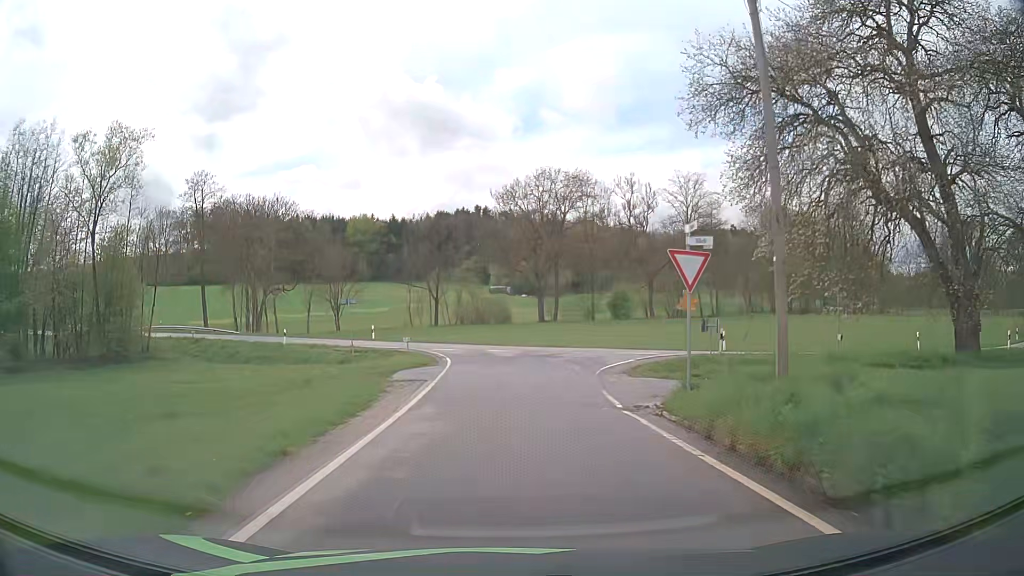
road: tertiary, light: Day
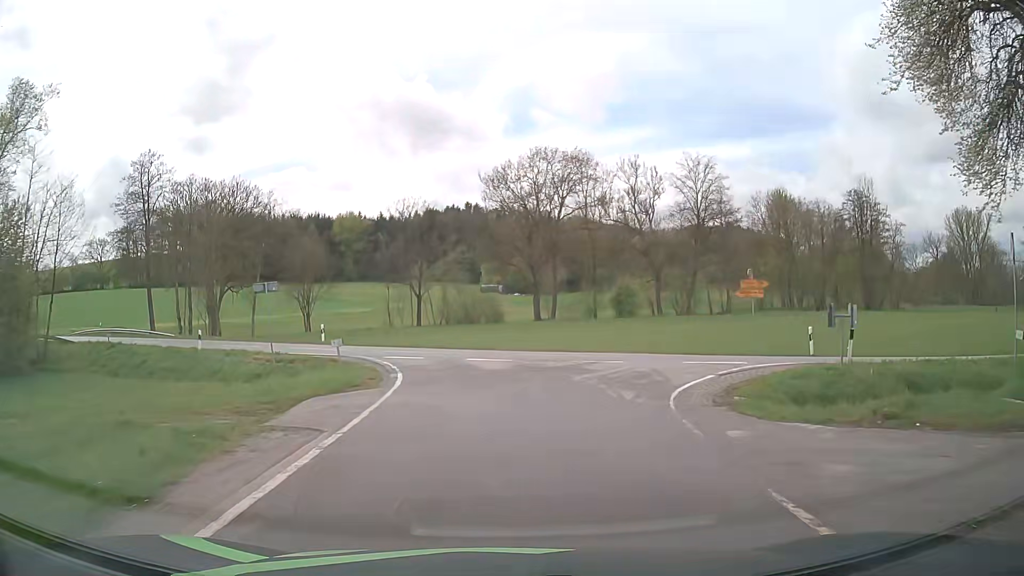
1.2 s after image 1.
(+0.1, +10.5) m; +2°
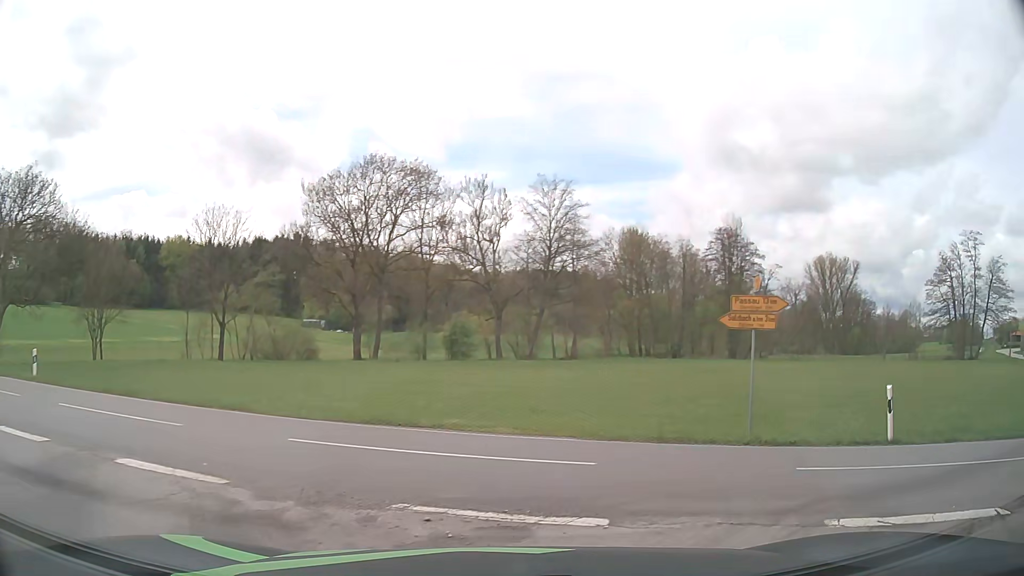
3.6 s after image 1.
(+0.4, +12.3) m; +16°
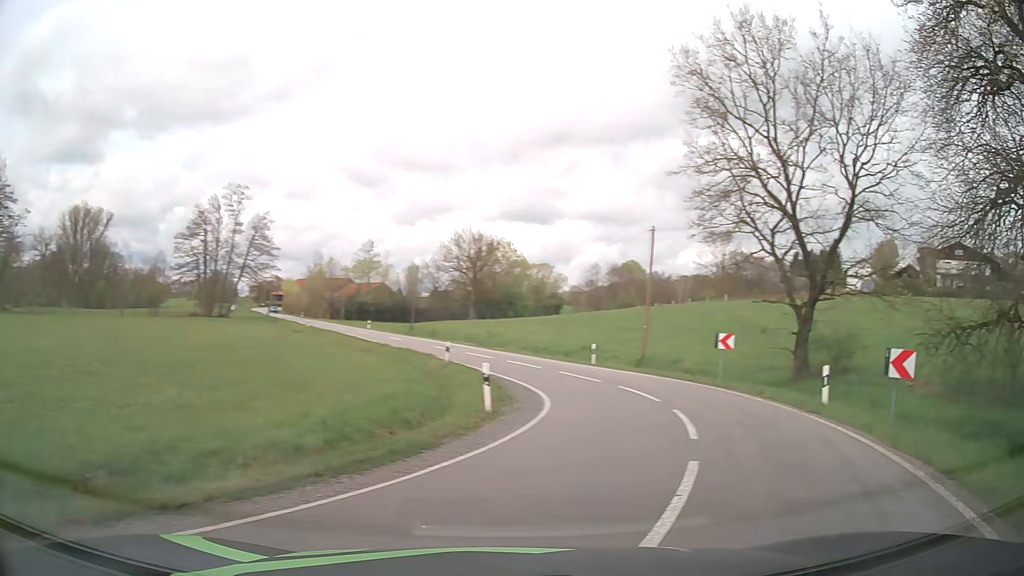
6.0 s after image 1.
(+3.7, +6.8) m; +64°
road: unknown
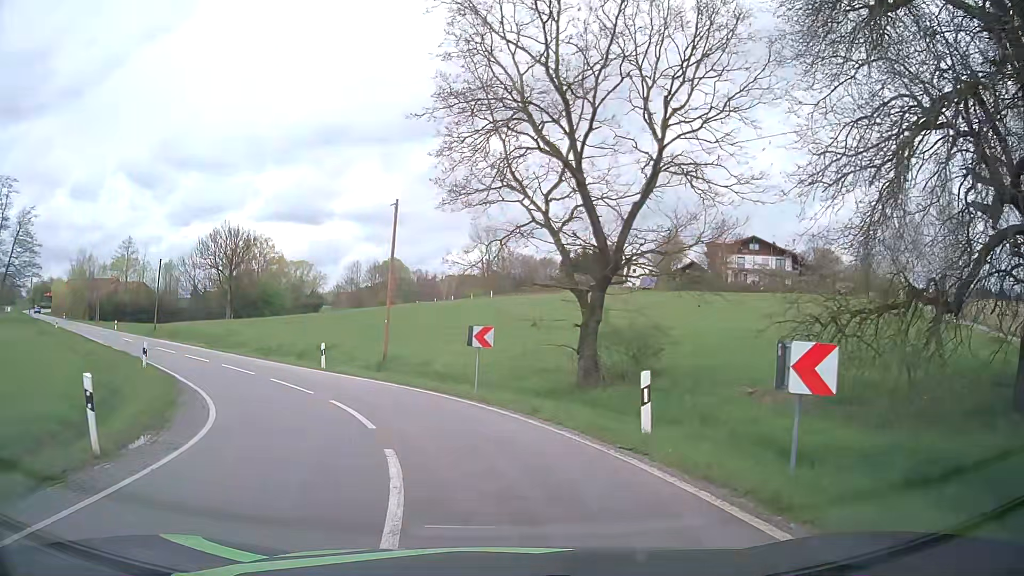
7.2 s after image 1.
(+1.6, +5.9) m; +19°
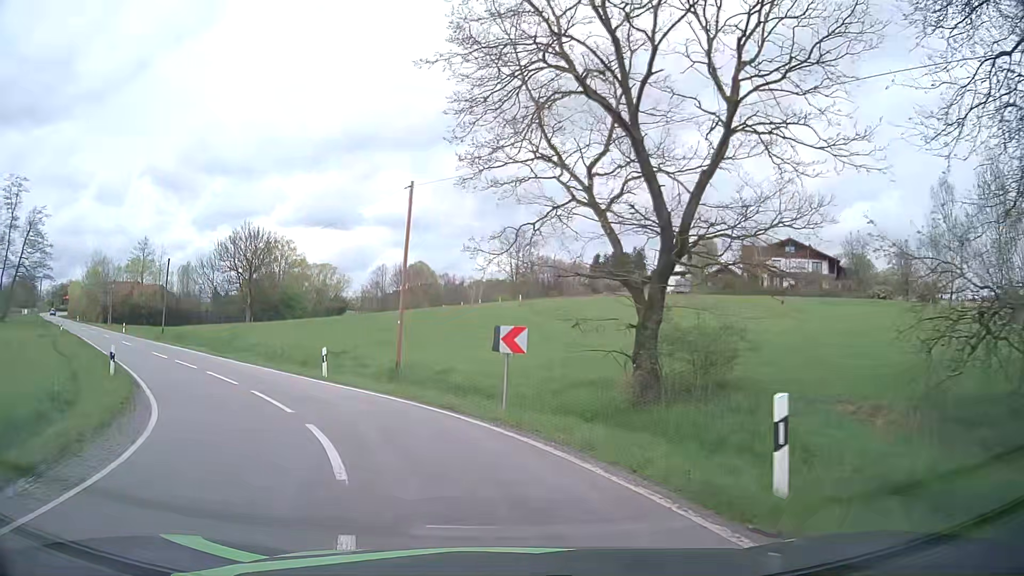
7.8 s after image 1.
(-0.1, +4.0) m; -3°
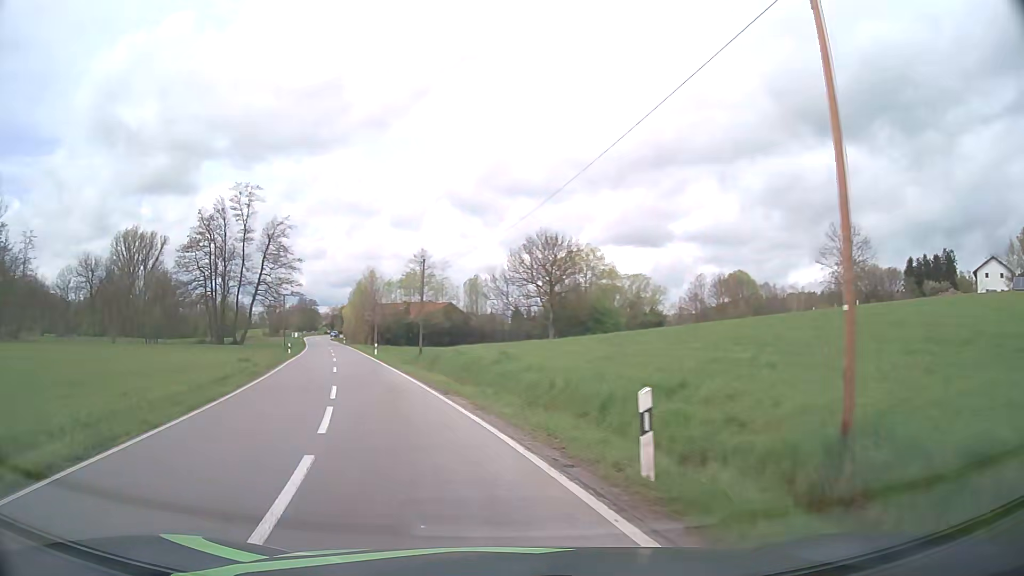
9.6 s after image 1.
(-3.2, +14.9) m; -27°
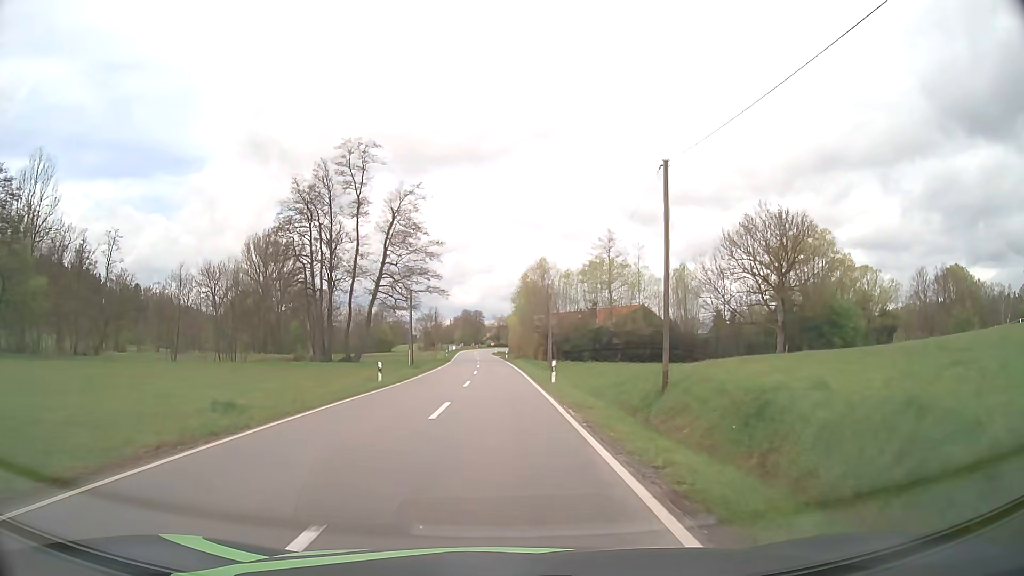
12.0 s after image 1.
(-5.1, +27.6) m; -14°
(0, +10) (0, +20) (0, +30) (-1, +40) (-1, +50) (-1, +60) (-2, +70) (-2, +80) (-3, +90) (-3, +100) m
